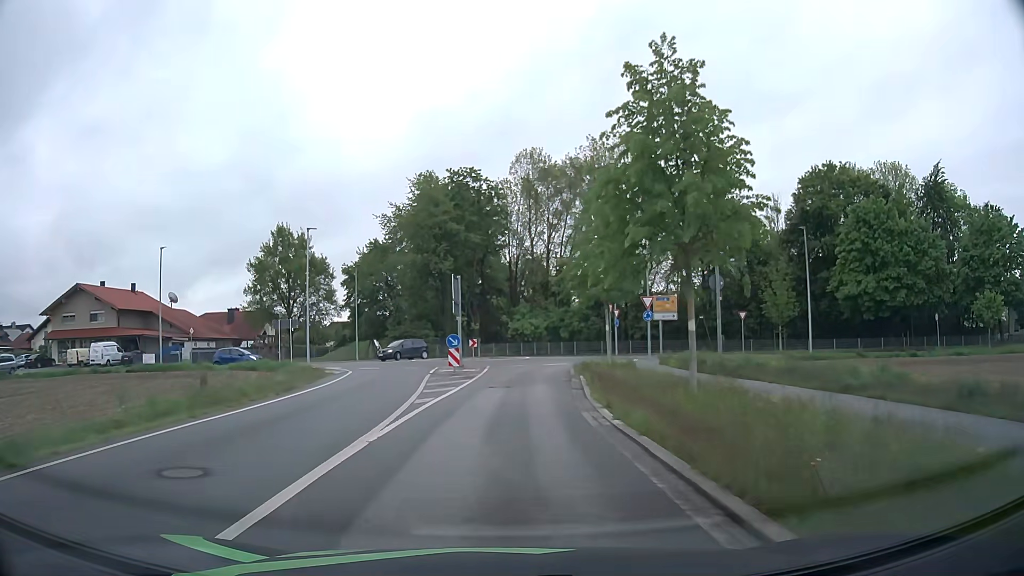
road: unclassified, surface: asphalt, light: Day
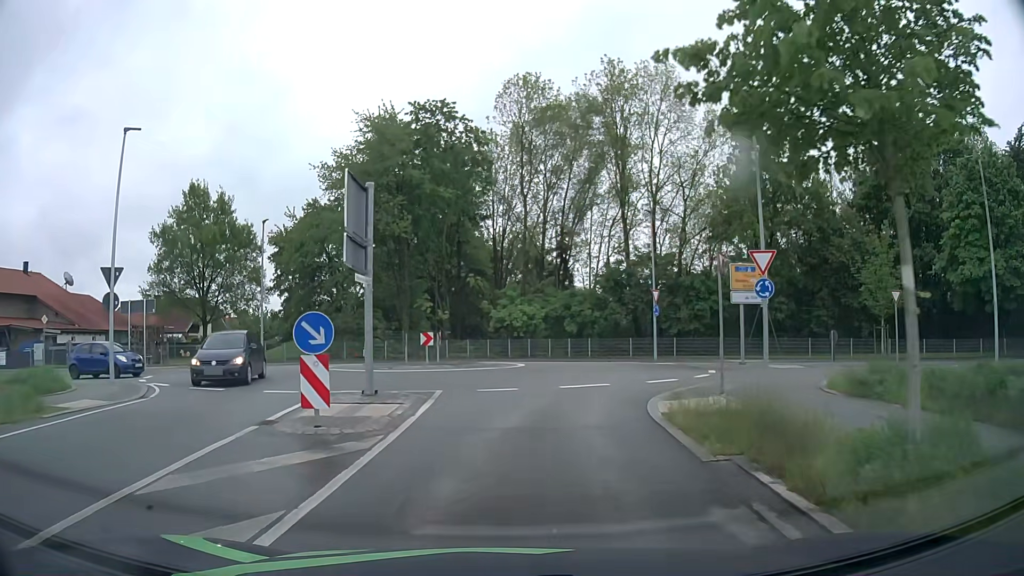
(+0.3, +19.1) m; +1°
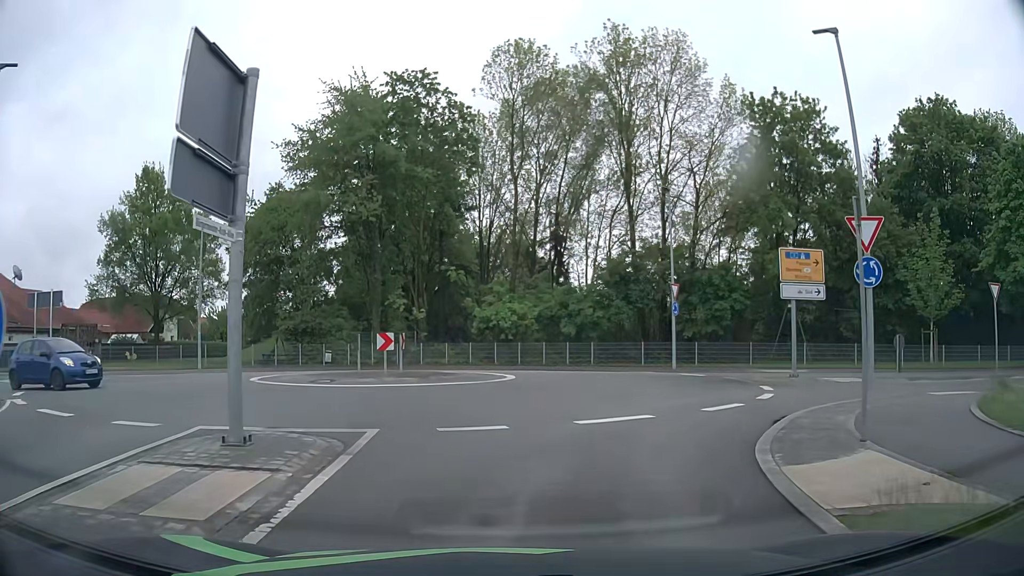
(+0.1, +6.3) m; +1°
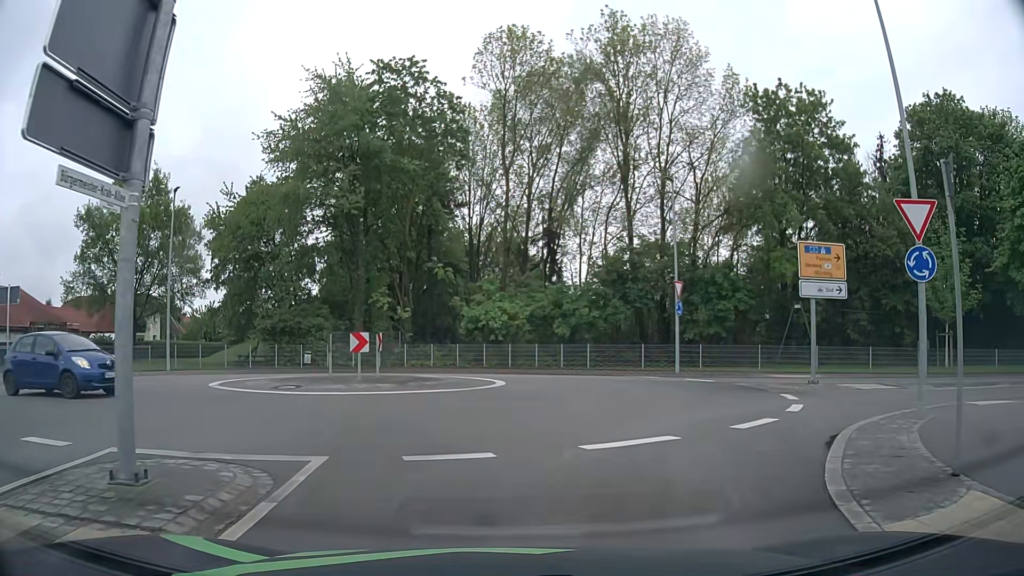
(0.0, +2.1) m; 0°
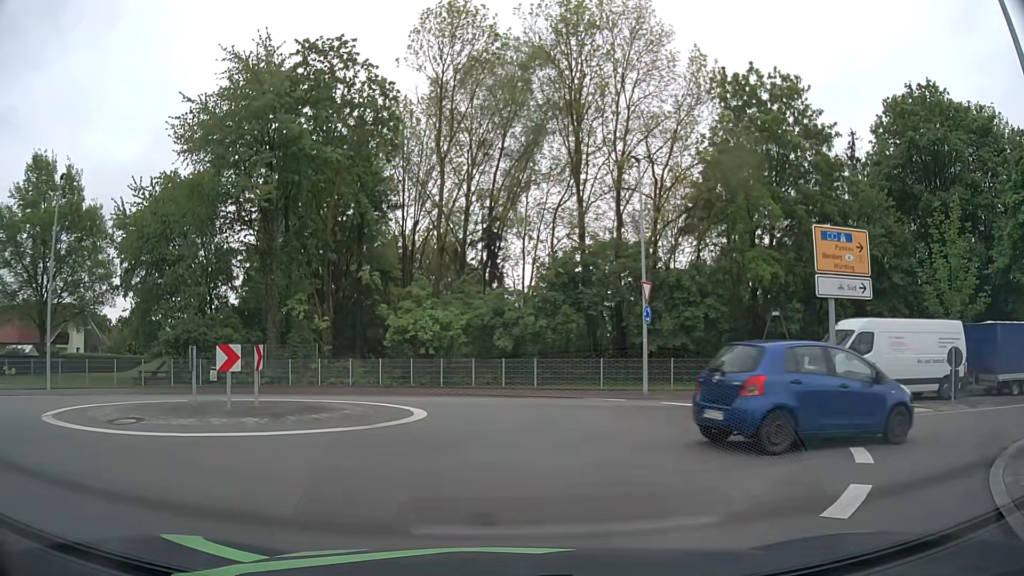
(+0.3, +5.0) m; +4°
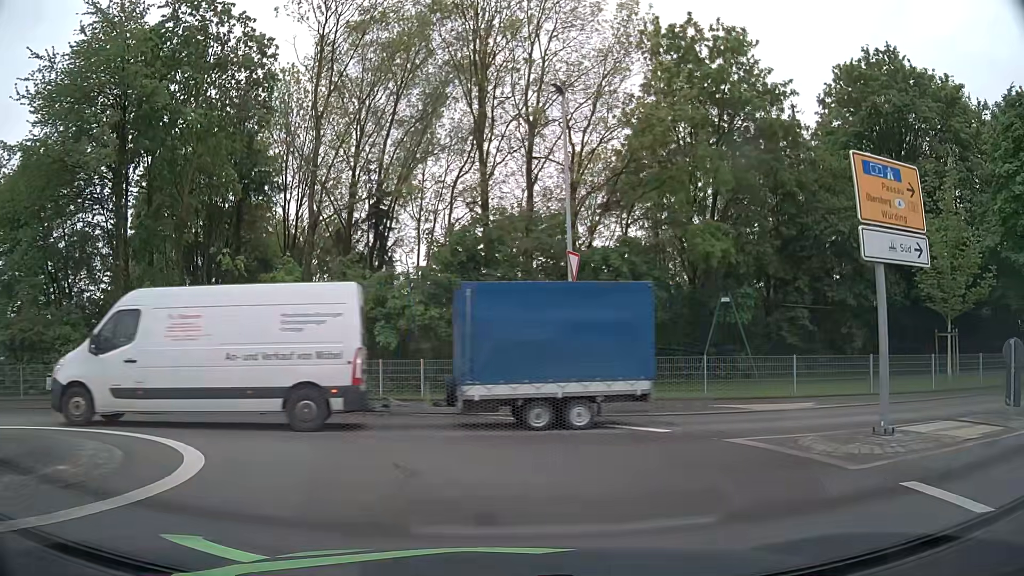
(+0.6, +6.5) m; +10°
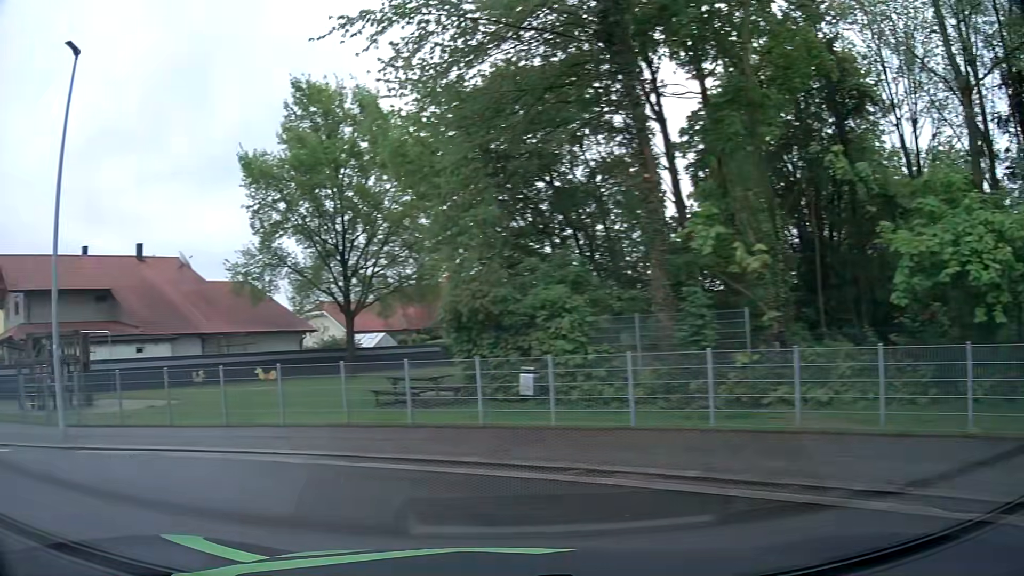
(-4.1, +12.0) m; -54°
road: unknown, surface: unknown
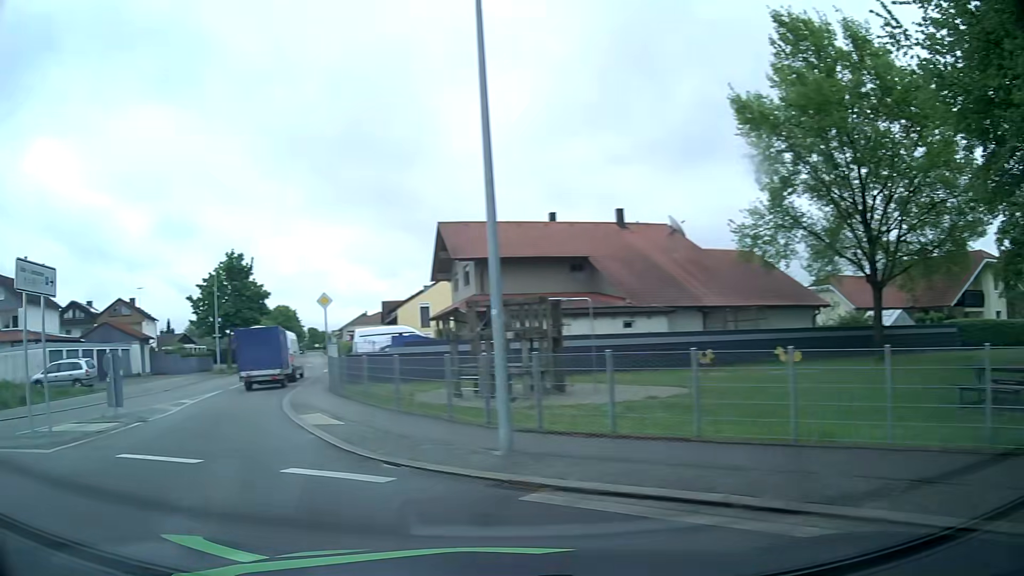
(-1.8, +4.9) m; -41°
(-3, +9) (-7, +18) (-10, +28) (-12, +38) (-15, +48) (-17, +57) (-19, +67) (-22, +77) (-24, +86) (-27, +96) m
